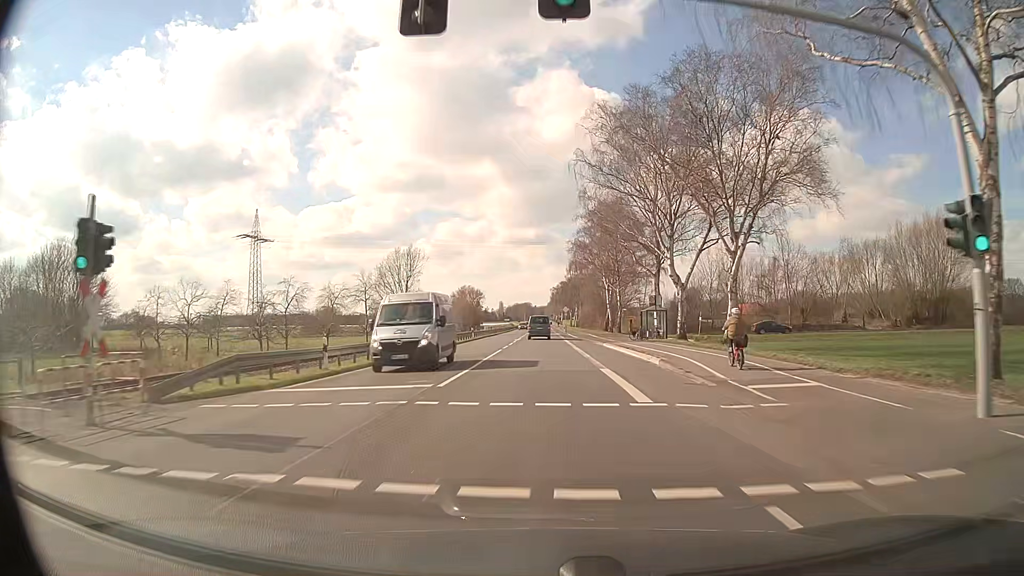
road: primary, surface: asphalt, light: Day
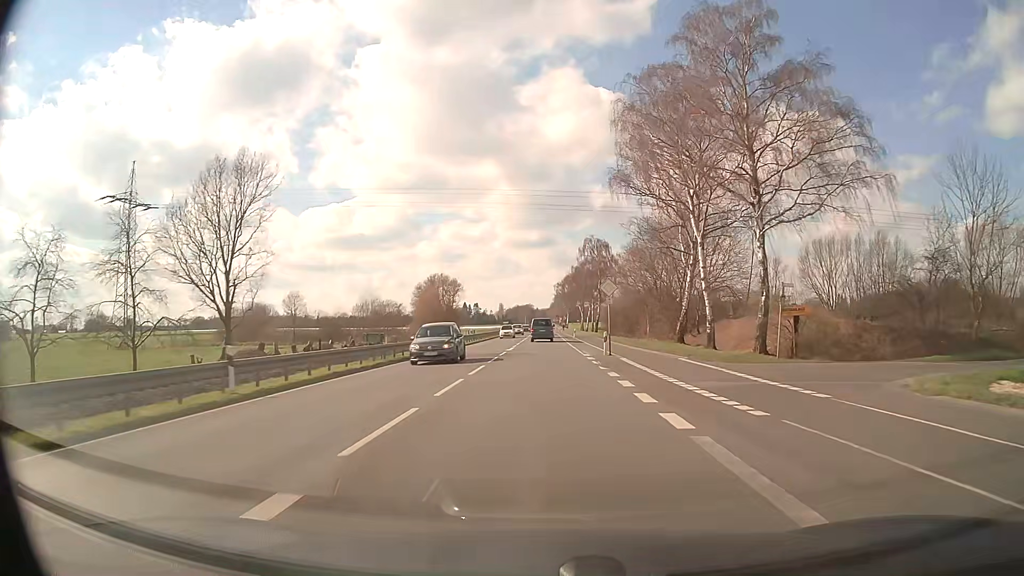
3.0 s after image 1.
(-0.2, +53.9) m; 0°
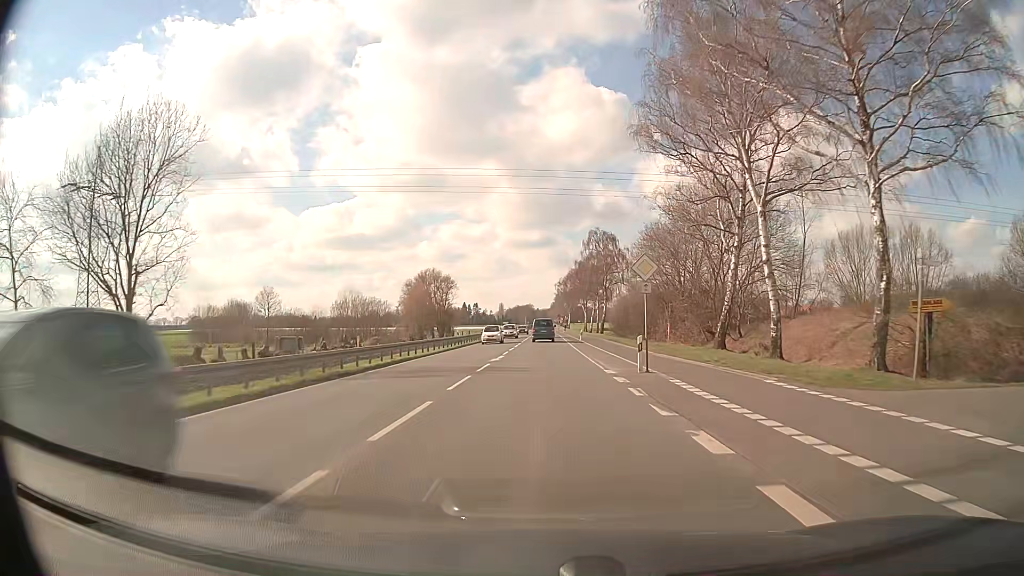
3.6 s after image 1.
(0.0, +10.8) m; 0°
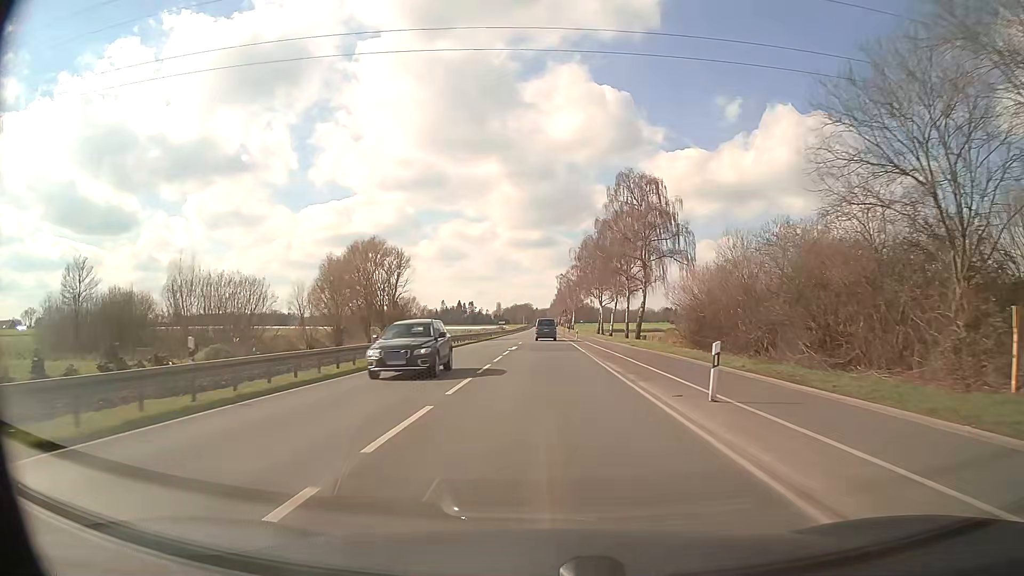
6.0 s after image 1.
(0.0, +43.2) m; 0°
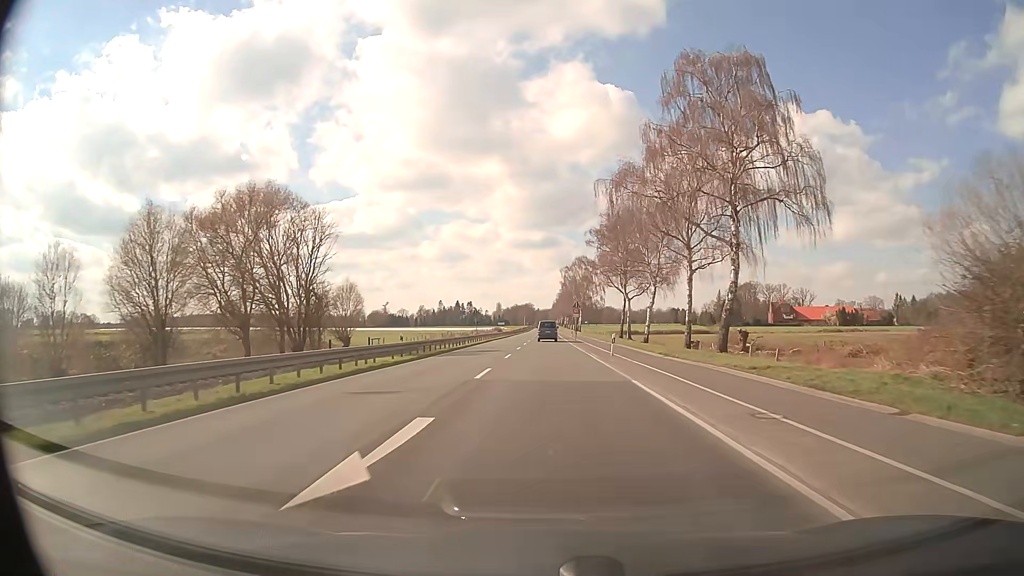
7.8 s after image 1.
(-0.1, +32.3) m; 0°
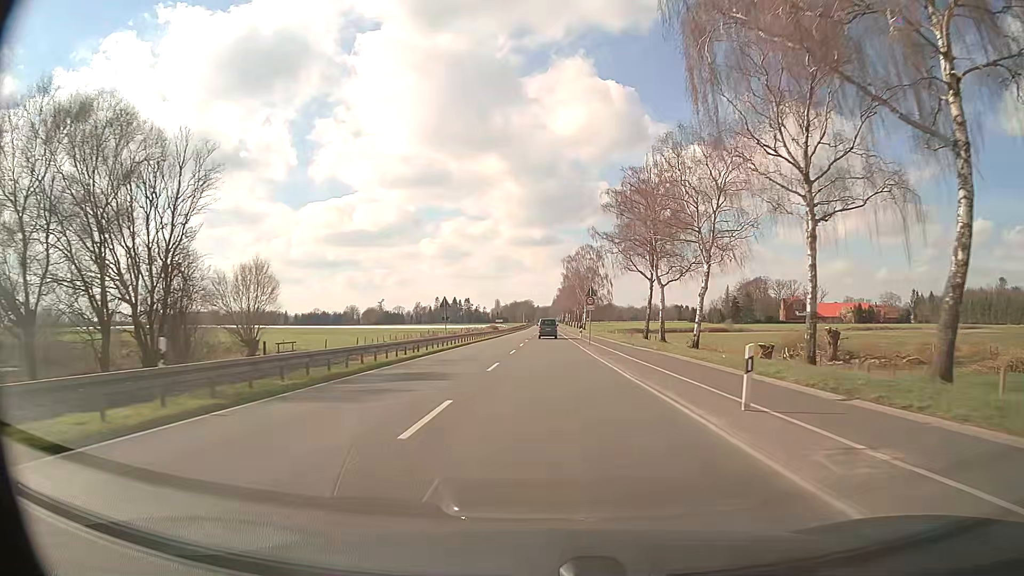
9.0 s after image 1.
(+0.1, +21.5) m; 0°
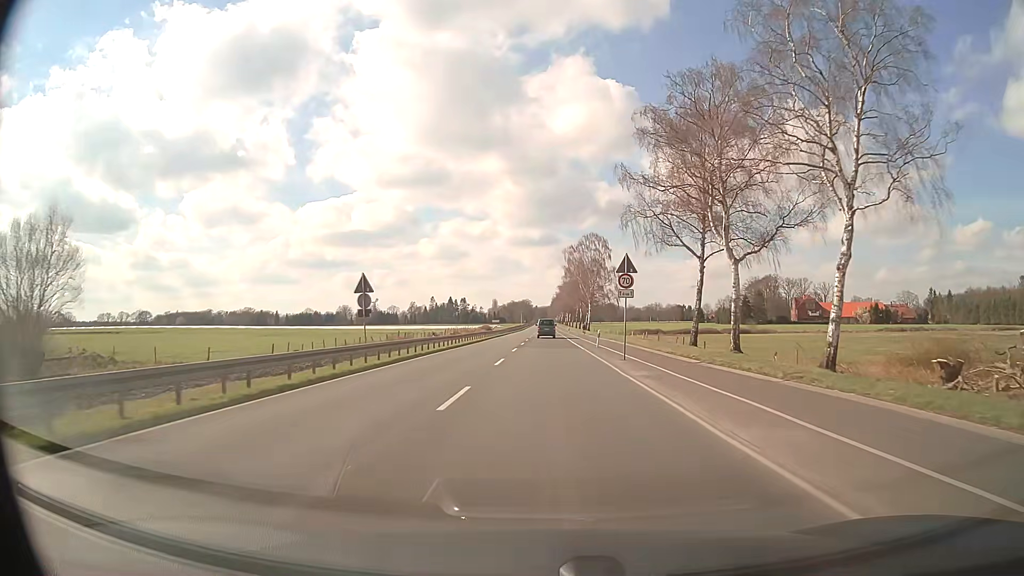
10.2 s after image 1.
(0.0, +21.5) m; 0°
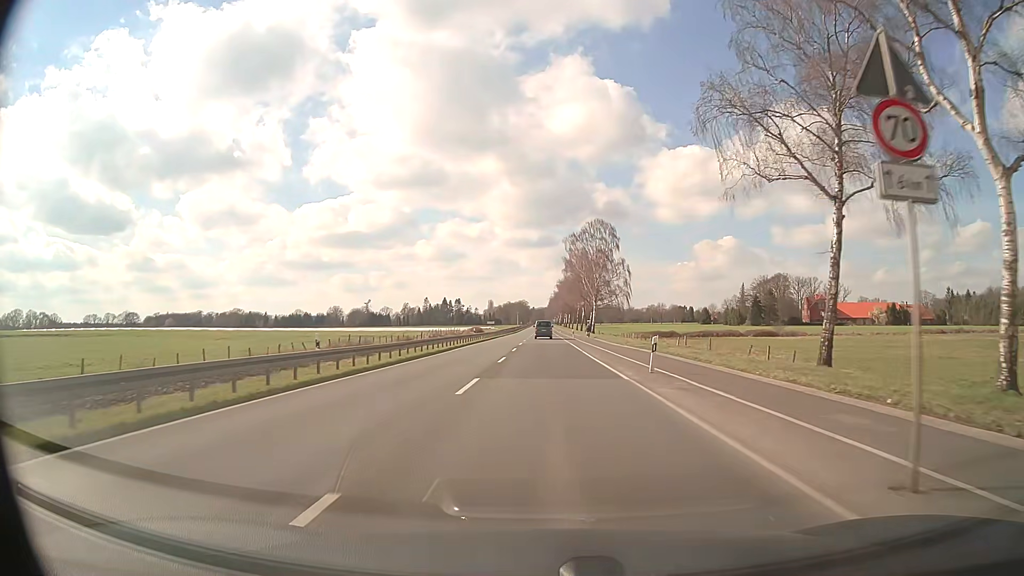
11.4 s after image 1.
(+0.1, +21.5) m; 0°
(0, +10) (0, +20) (0, +30) (0, +40) (0, +50) (+1, +60) (+1, +70) (+1, +80) (+1, +90) (+1, +100) m
